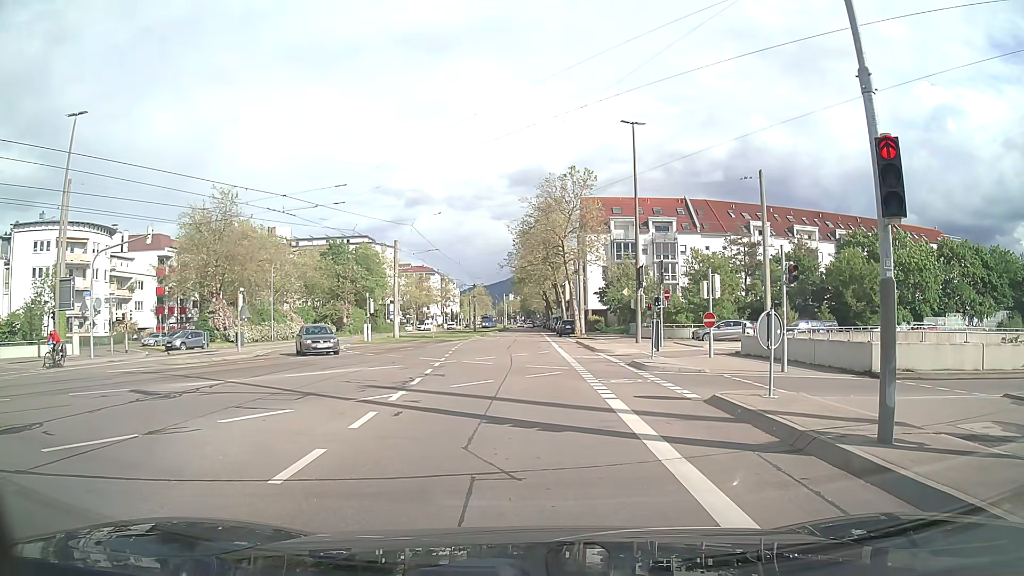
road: tertiary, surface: asphalt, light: Day
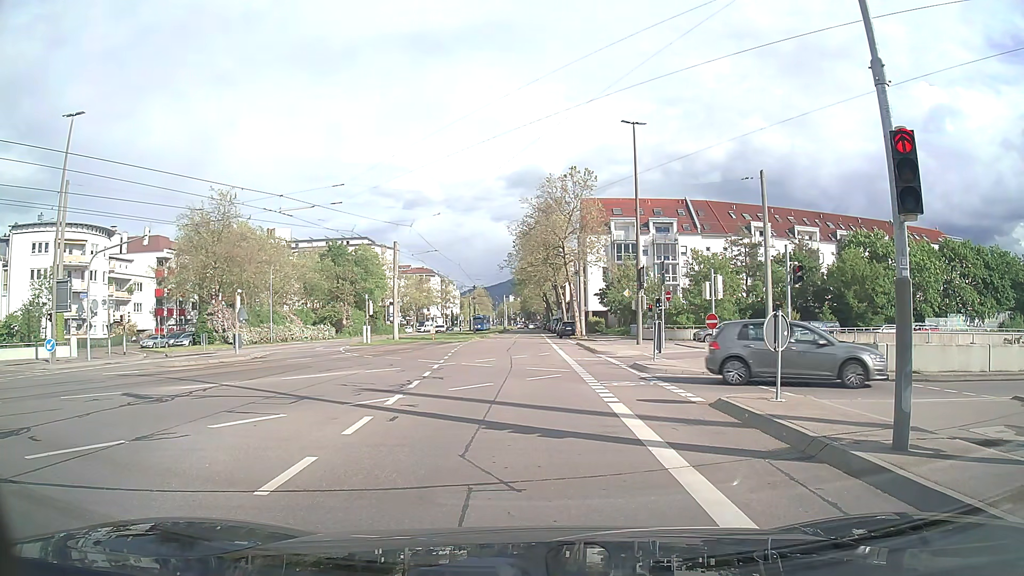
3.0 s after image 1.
(0.0, +0.4) m; 0°
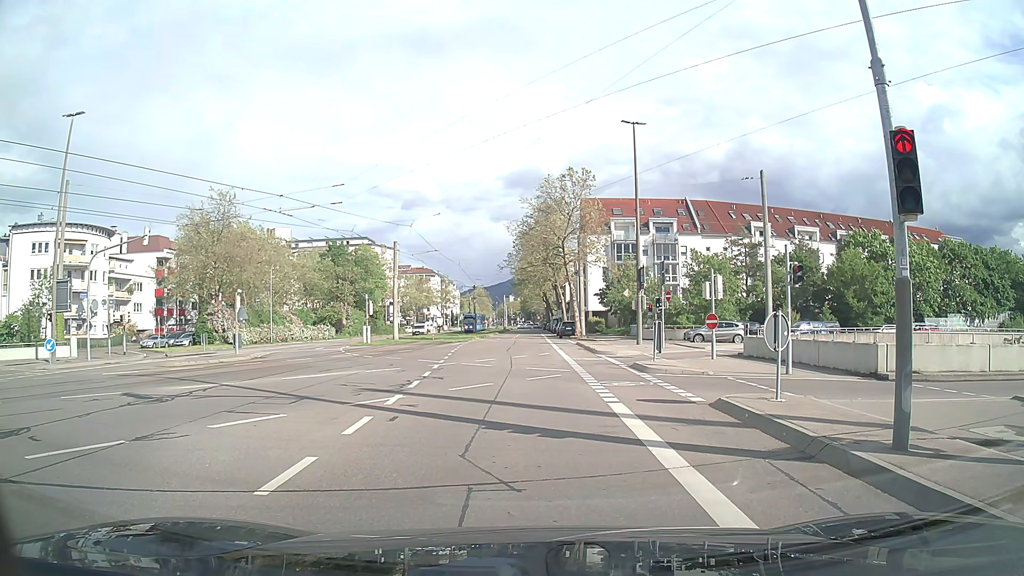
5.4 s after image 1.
(0.0, 0.0) m; 0°
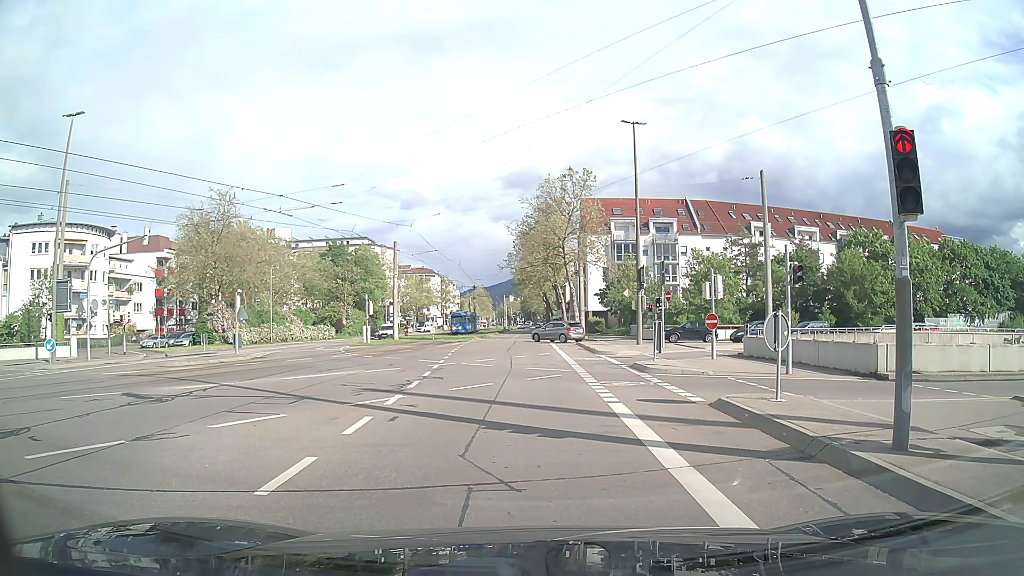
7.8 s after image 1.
(0.0, 0.0) m; 0°
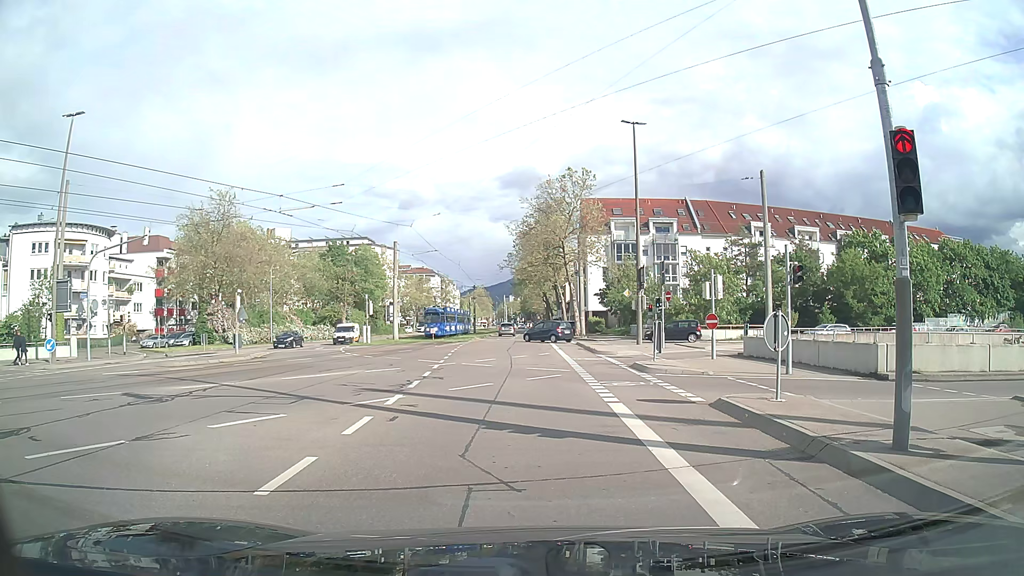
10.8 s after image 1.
(0.0, 0.0) m; 0°
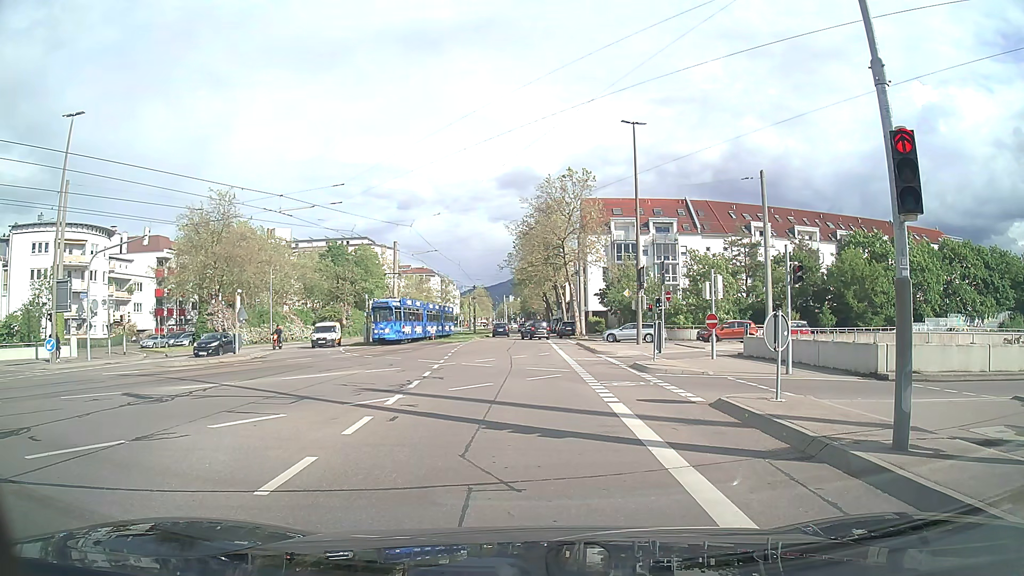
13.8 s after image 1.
(0.0, 0.0) m; 0°
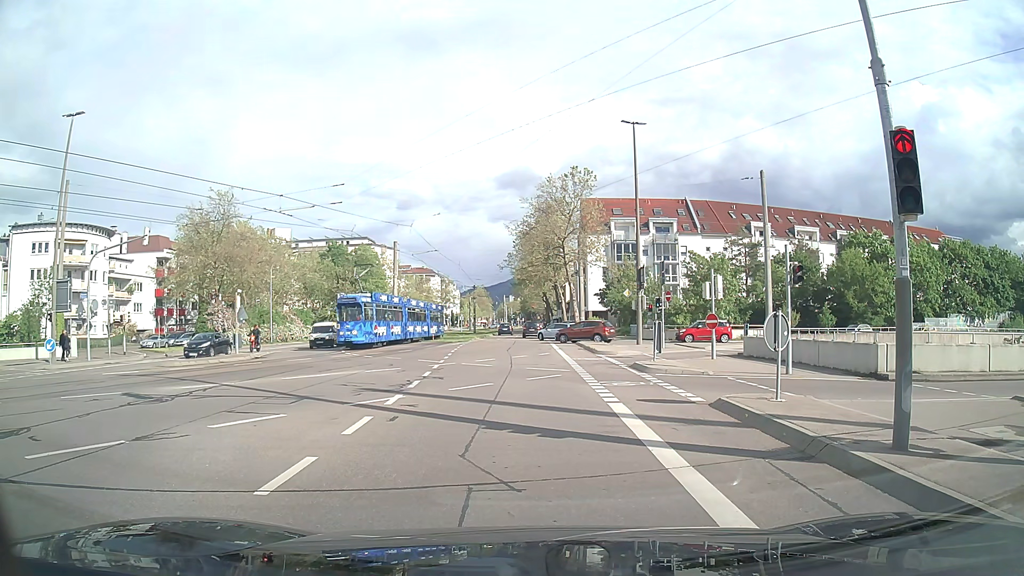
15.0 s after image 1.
(0.0, 0.0) m; 0°
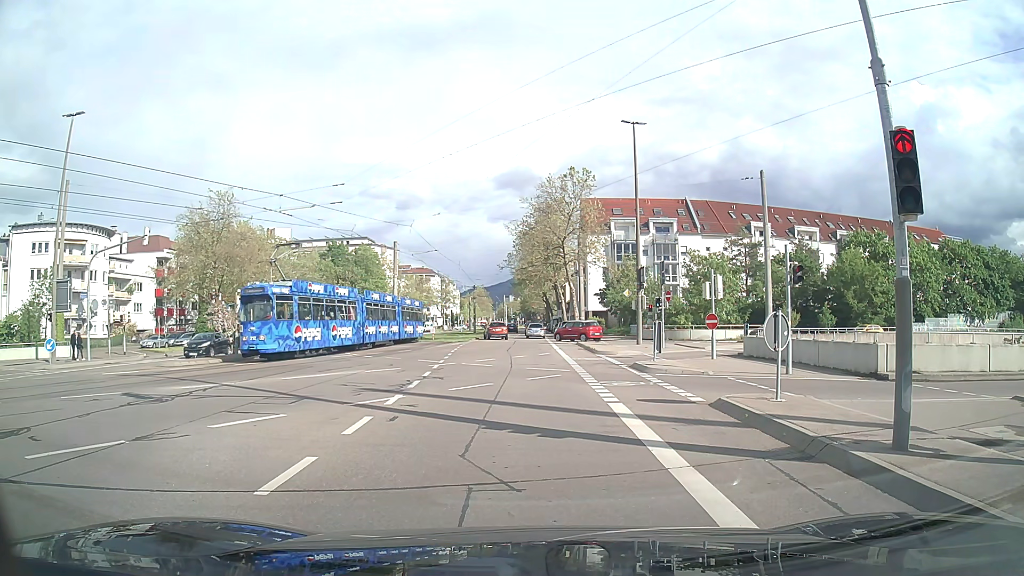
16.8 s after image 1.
(0.0, 0.0) m; 0°
(0, +10) (-1, +20) (-1, +30) (-1, +40) (-2, +50) (-2, +60) (-3, +70) (-3, +80) (-3, +90) (-3, +100) m
